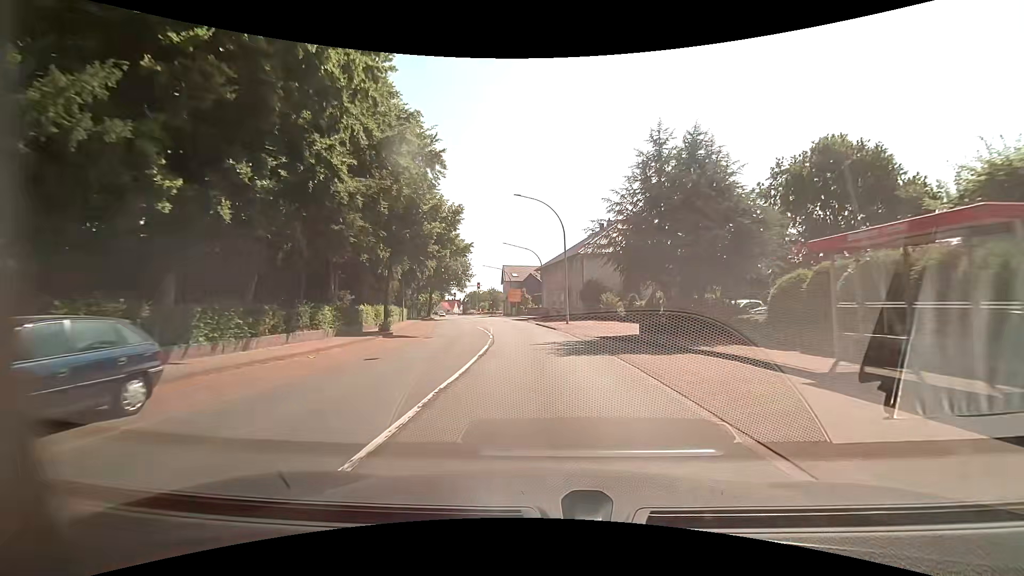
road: primary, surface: asphalt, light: Day
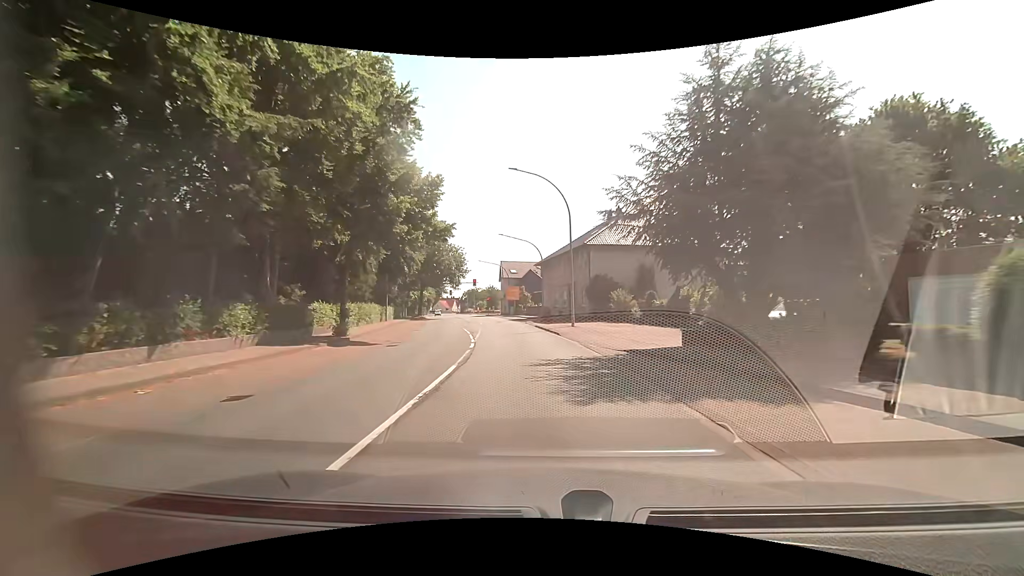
(0.0, +6.8) m; 0°
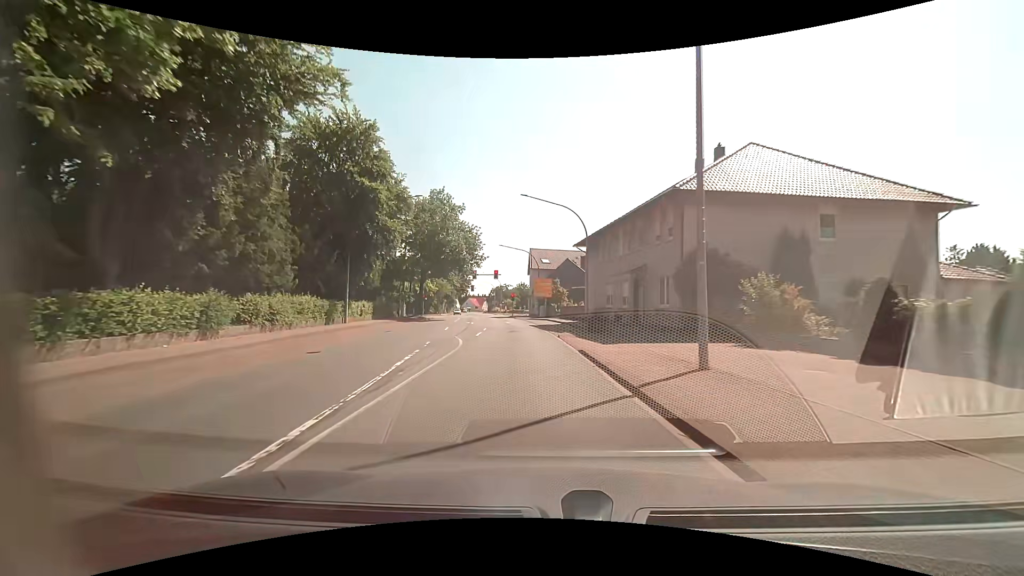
(-0.6, +20.4) m; -4°
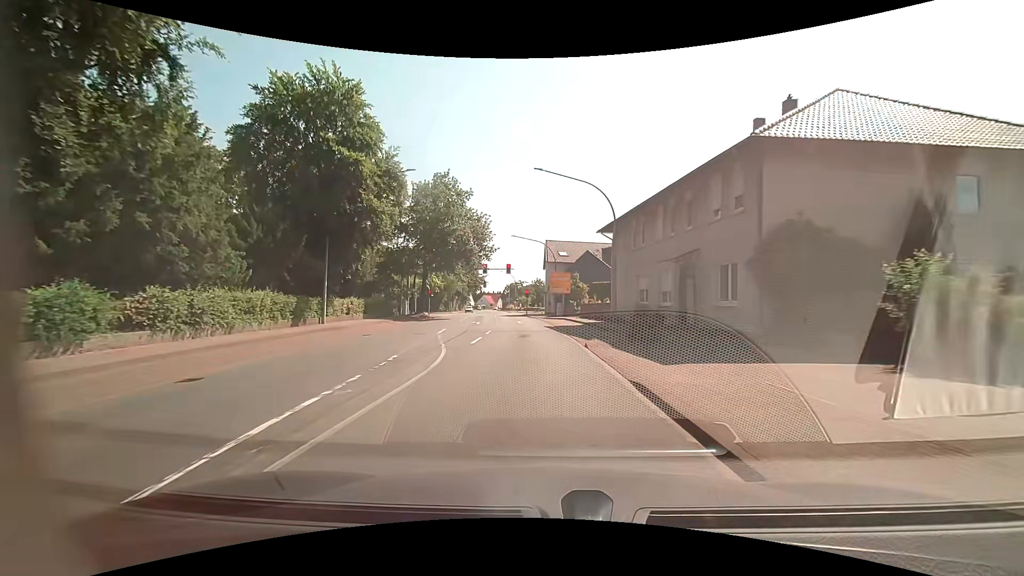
(0.0, +6.6) m; -1°
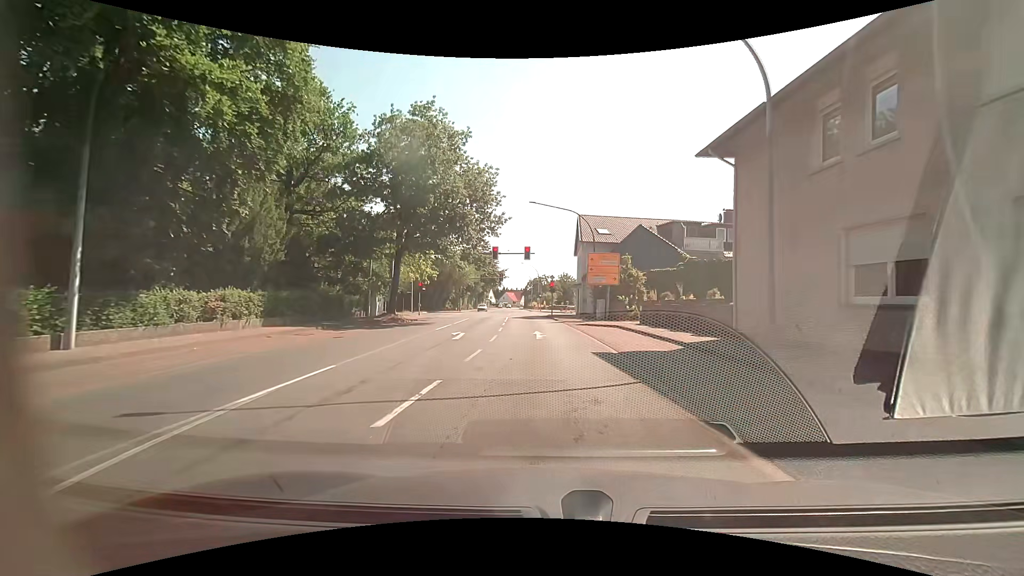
(-0.6, +18.3) m; -3°
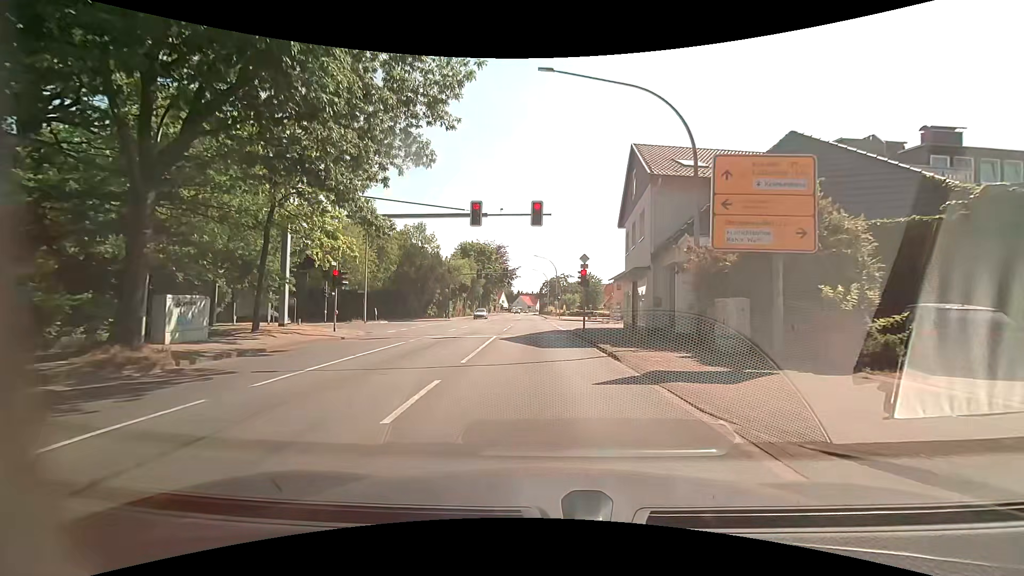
(-0.5, +23.5) m; -2°
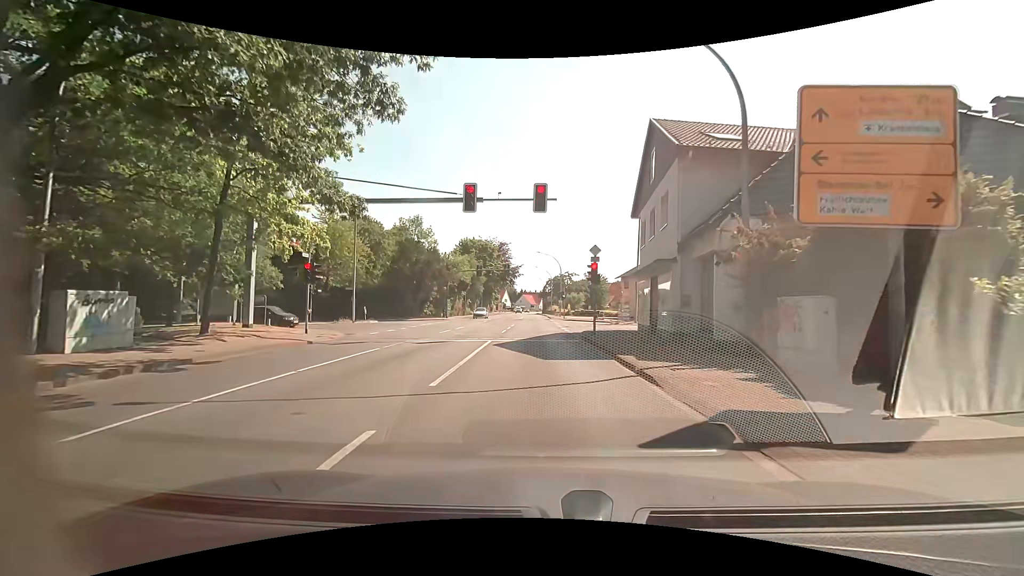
(0.0, +3.6) m; -1°
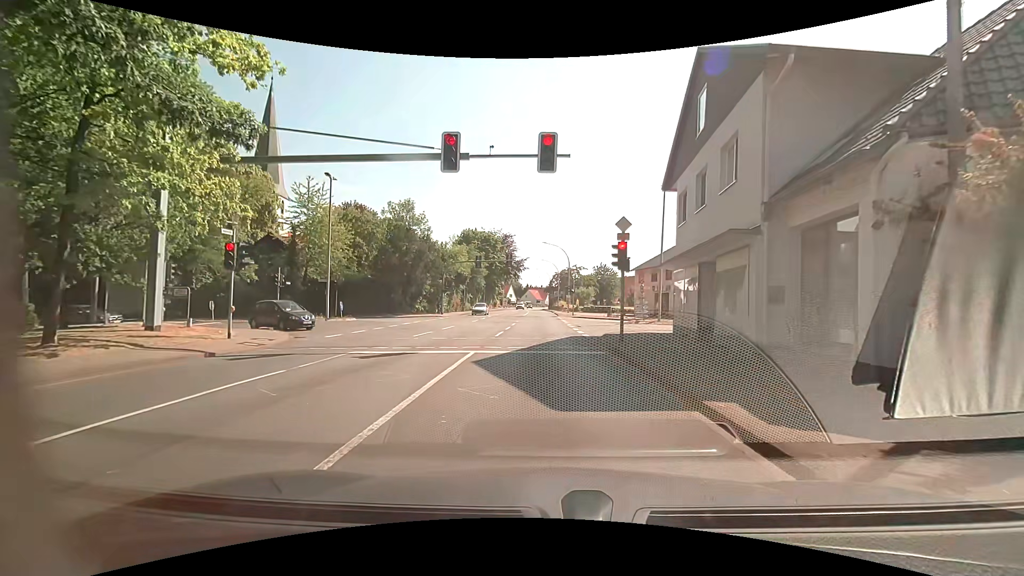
(0.0, +6.2) m; +1°
